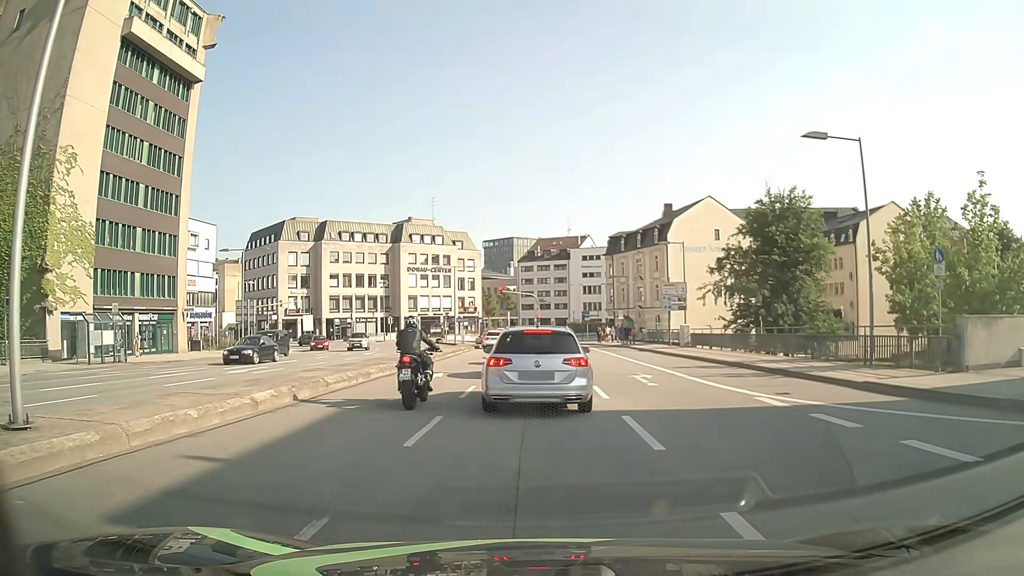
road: primary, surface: asphalt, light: Day
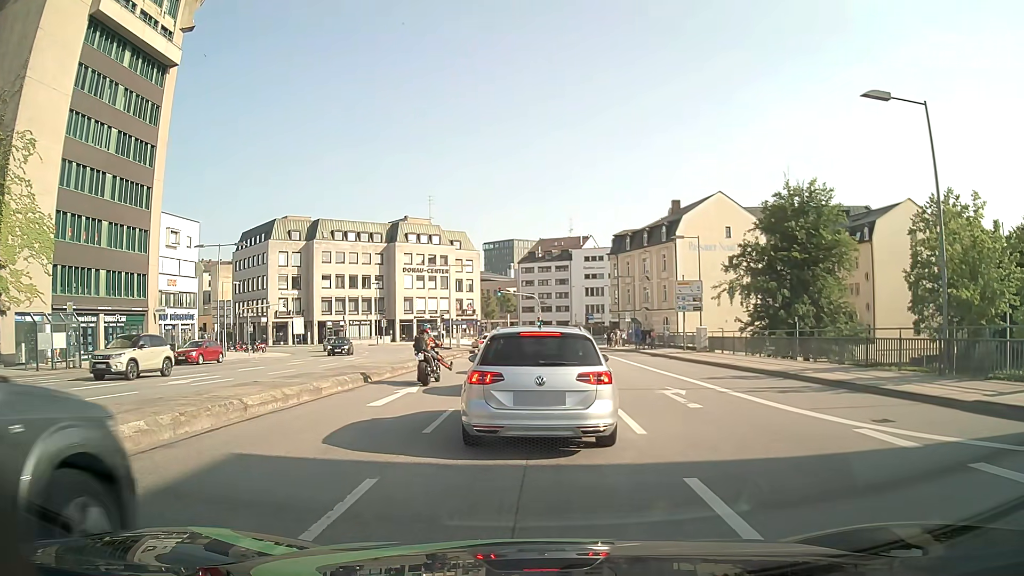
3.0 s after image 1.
(0.0, +4.3) m; 0°
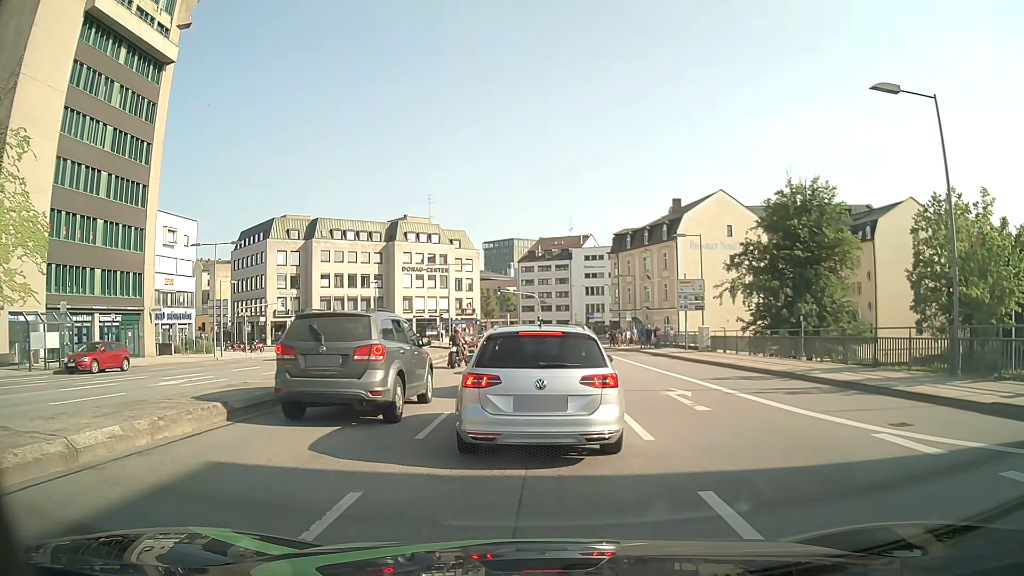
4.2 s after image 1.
(0.0, +0.6) m; 0°
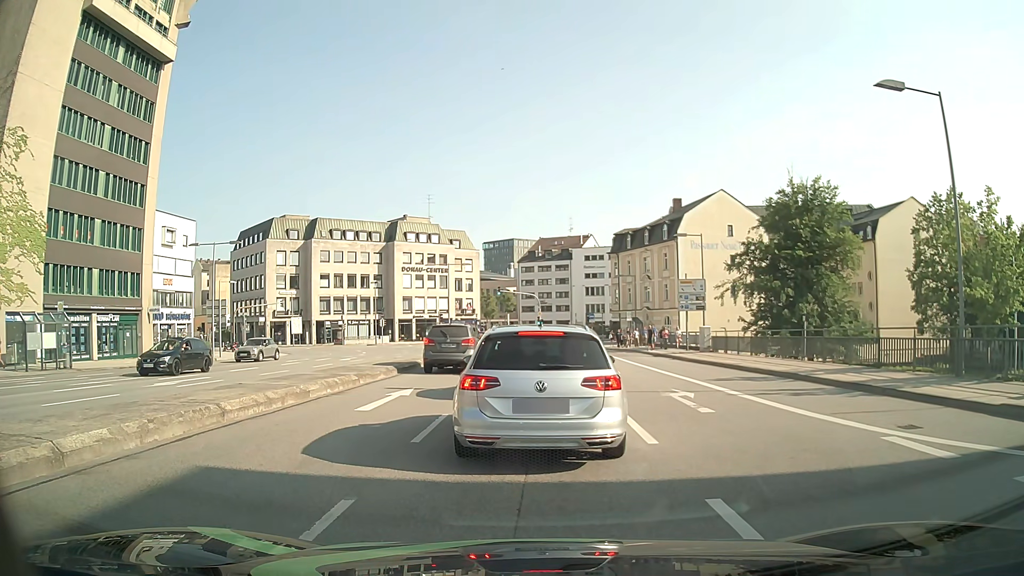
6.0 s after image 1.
(0.0, +0.3) m; 0°
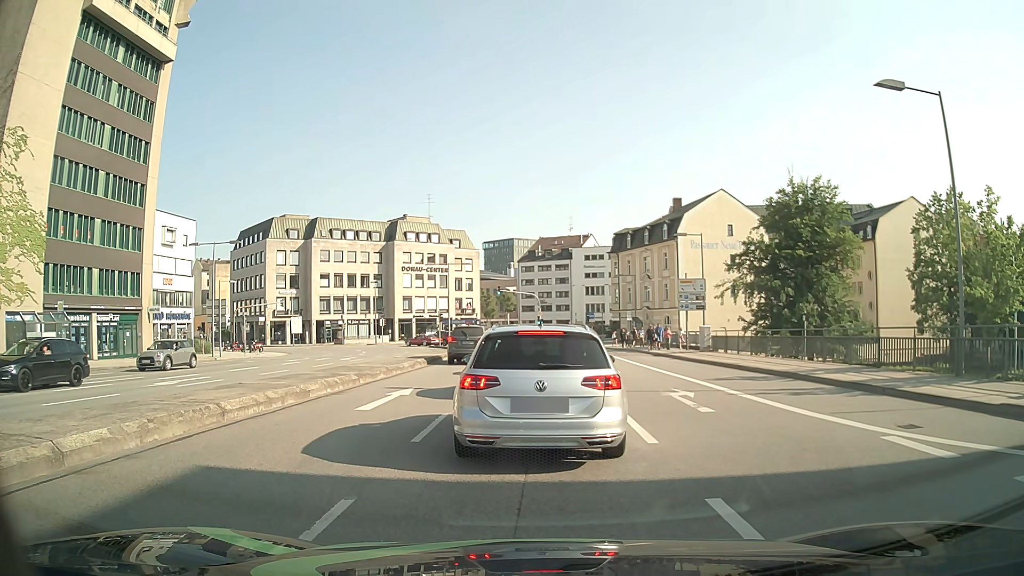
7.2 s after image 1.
(0.0, 0.0) m; 0°
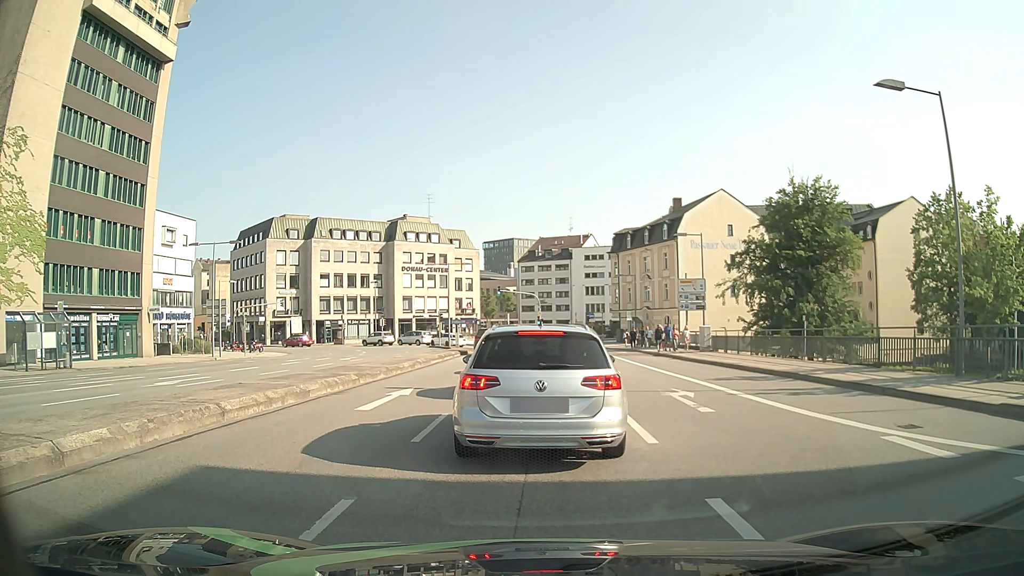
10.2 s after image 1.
(0.0, 0.0) m; 0°
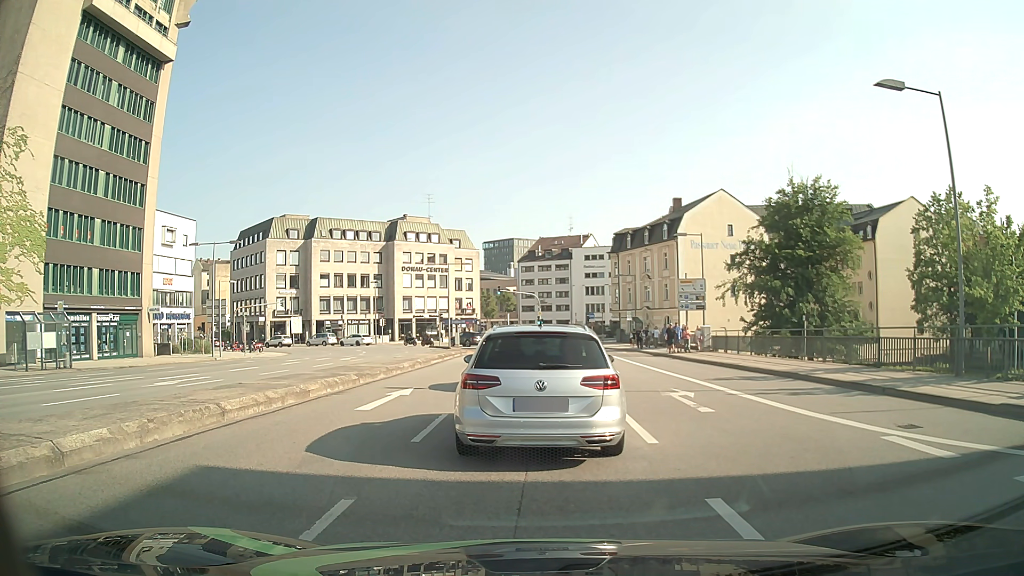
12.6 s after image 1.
(0.0, 0.0) m; 0°
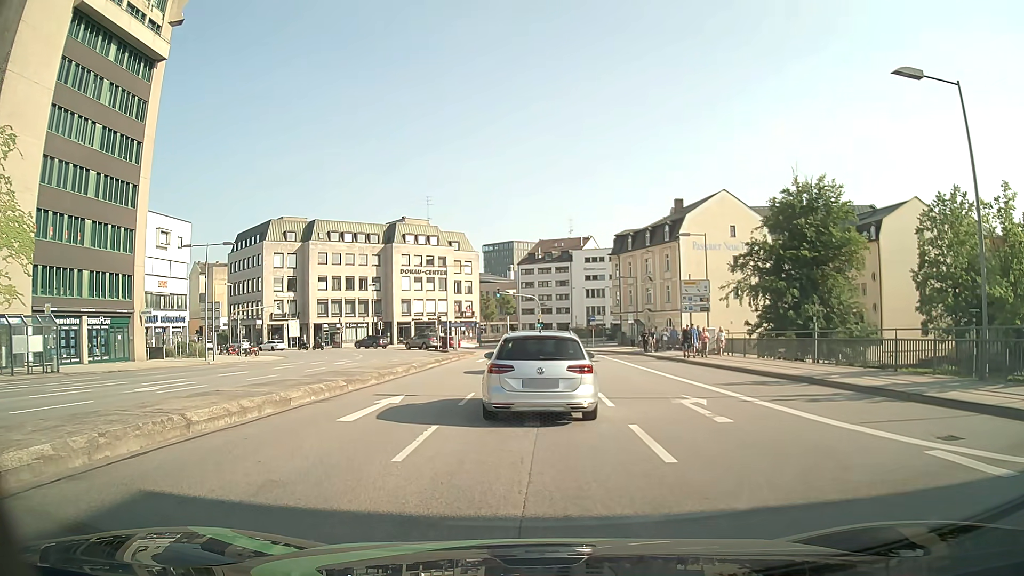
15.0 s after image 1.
(0.0, +1.2) m; +1°
(0, +10) (0, +20) (-1, +30) (-1, +40) (-1, +50) (-2, +60) (-6, +69) (-13, +76) (-21, +82) (-30, +86) m
